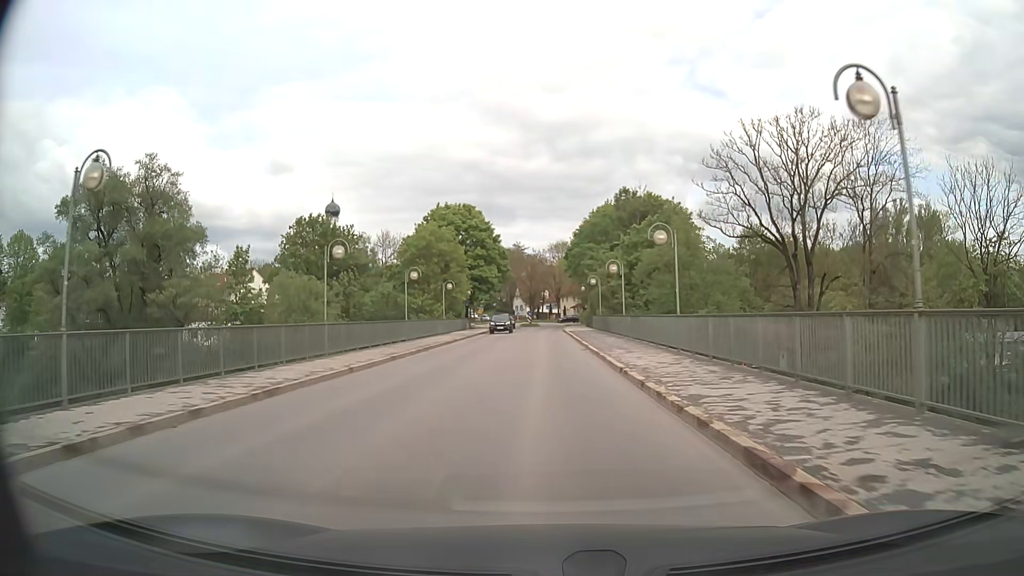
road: tertiary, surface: asphalt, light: Day
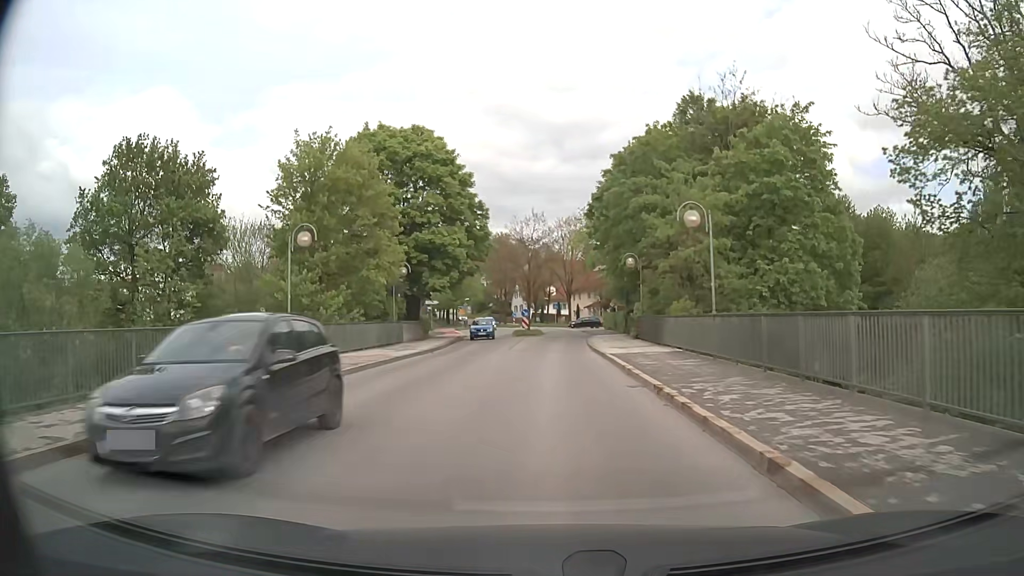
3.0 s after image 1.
(-0.1, +34.1) m; 0°
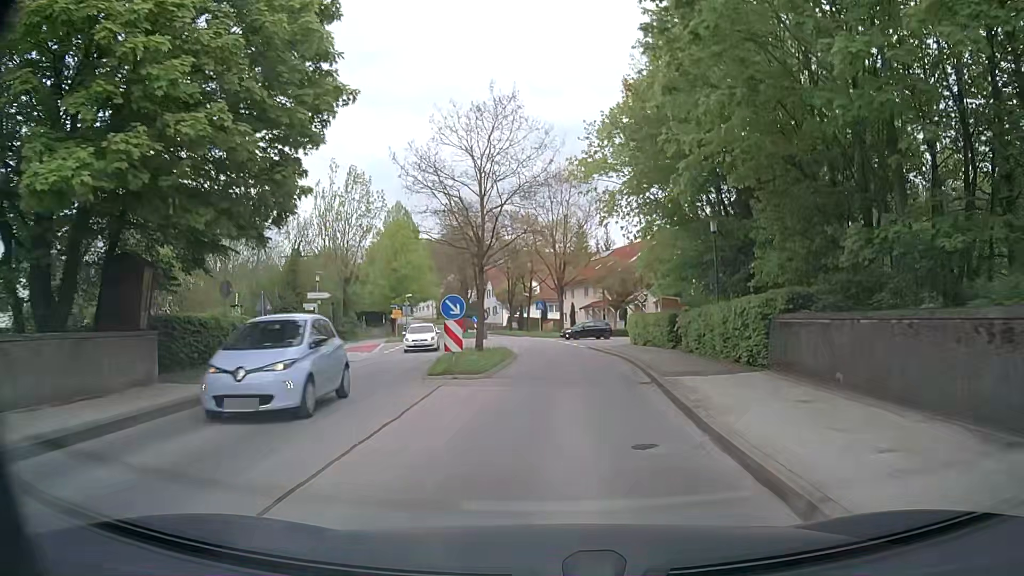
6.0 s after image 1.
(+0.2, +32.0) m; +2°
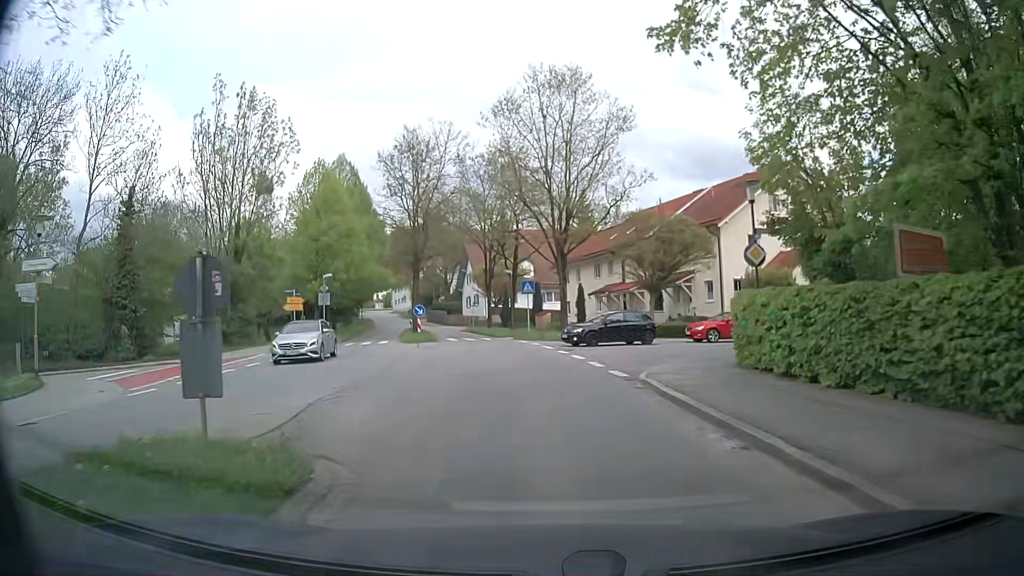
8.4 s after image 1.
(+0.3, +23.8) m; +1°
